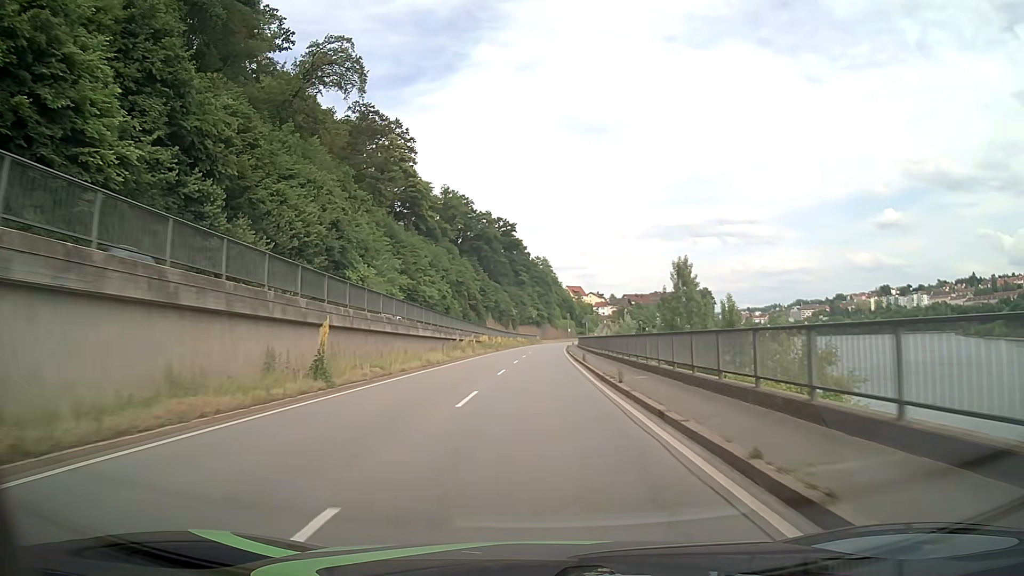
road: primary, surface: asphalt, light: Day
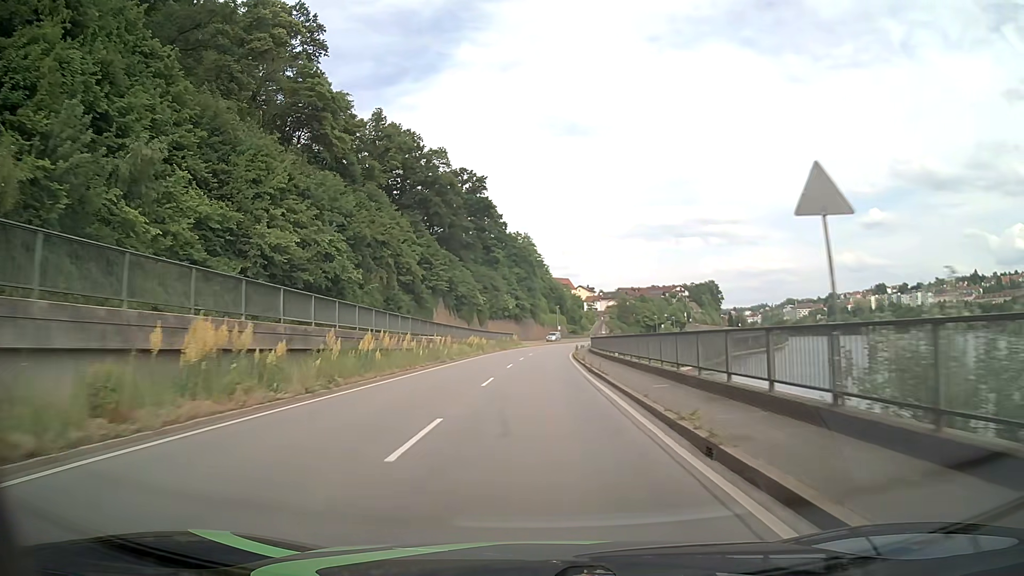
(+0.9, +54.0) m; +2°
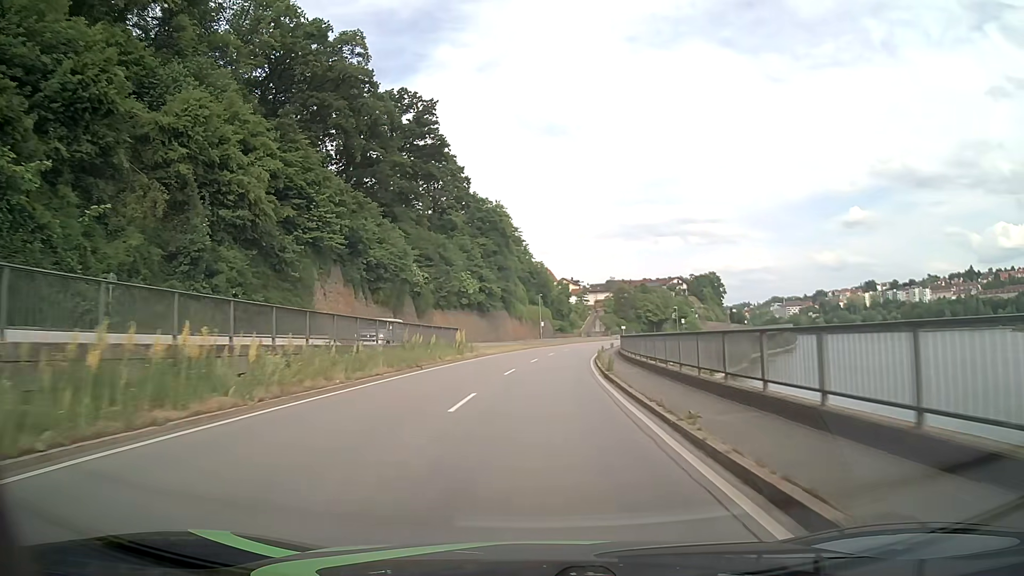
(+0.4, +43.2) m; +2°
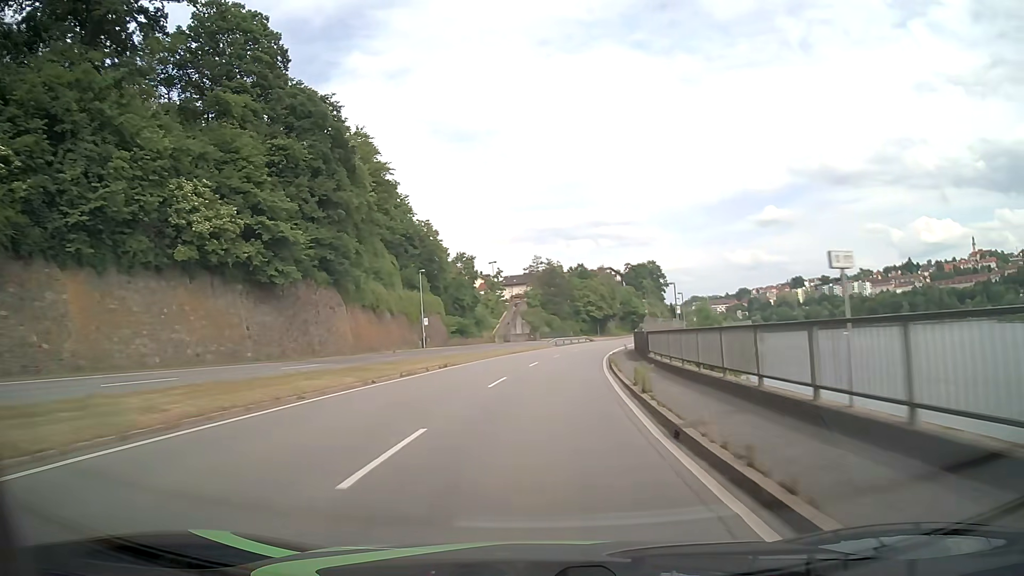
(+3.2, +53.9) m; +7°
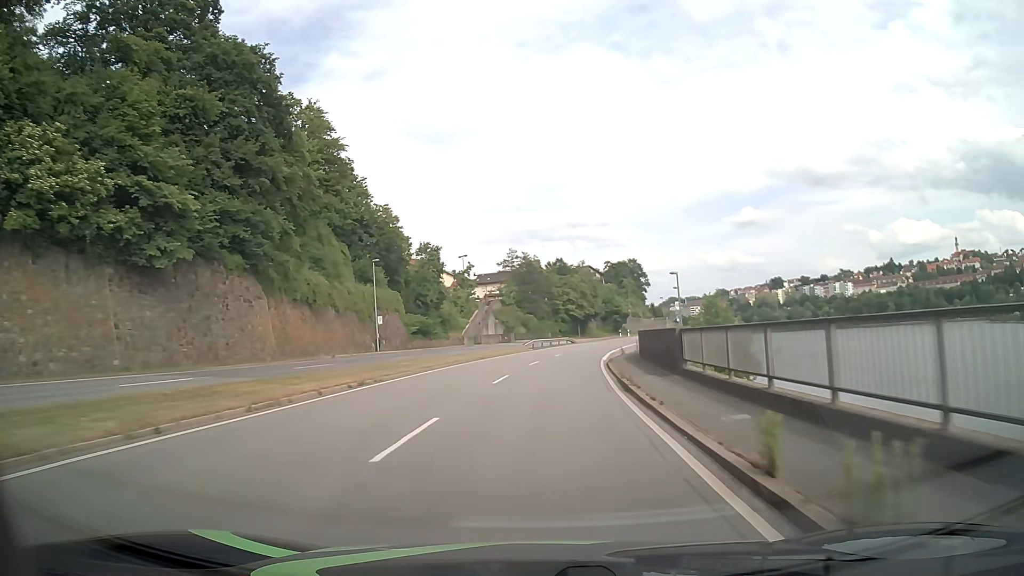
(+0.2, +10.8) m; +2°
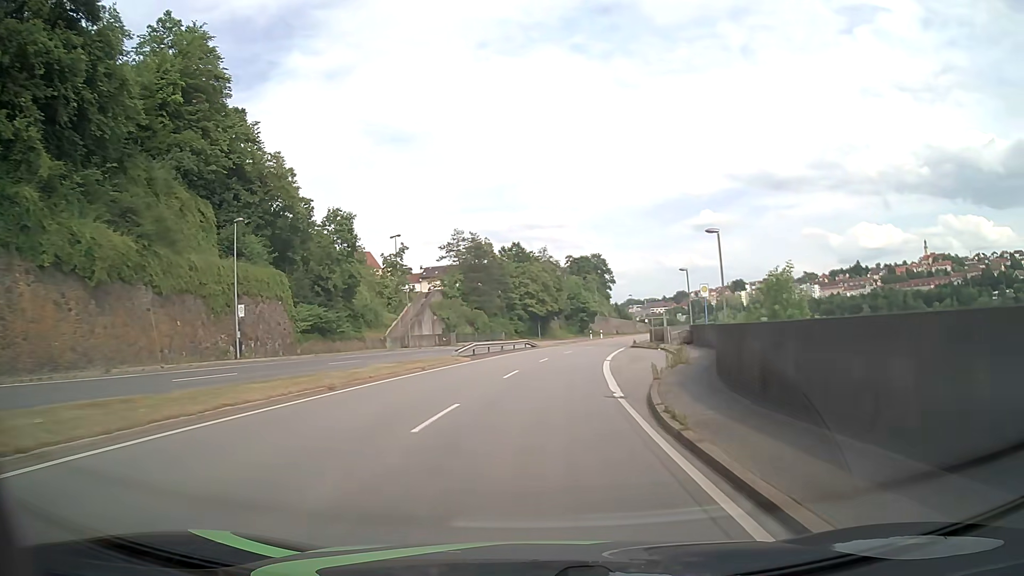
(+0.7, +21.6) m; +4°
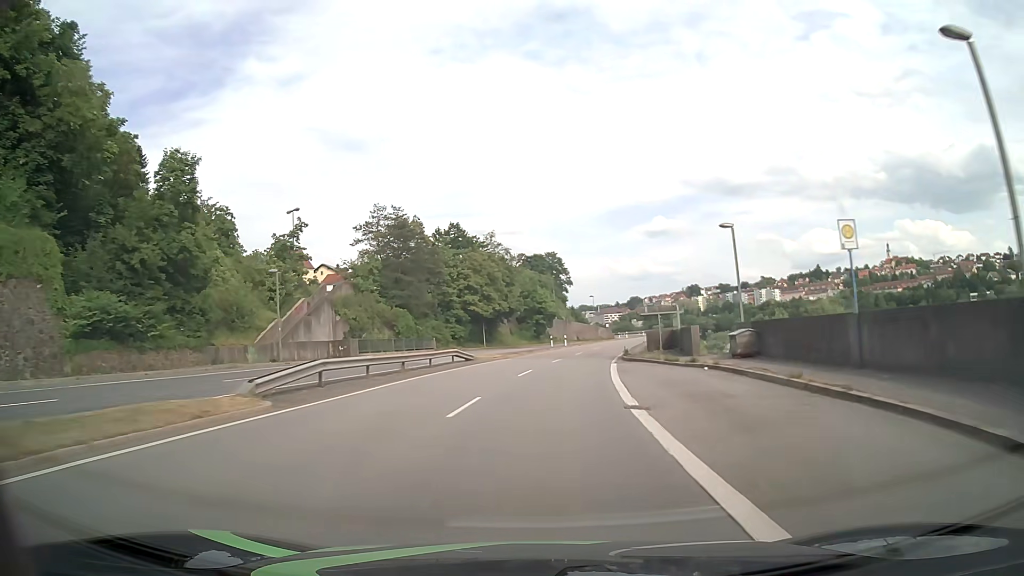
(+0.6, +21.6) m; +4°
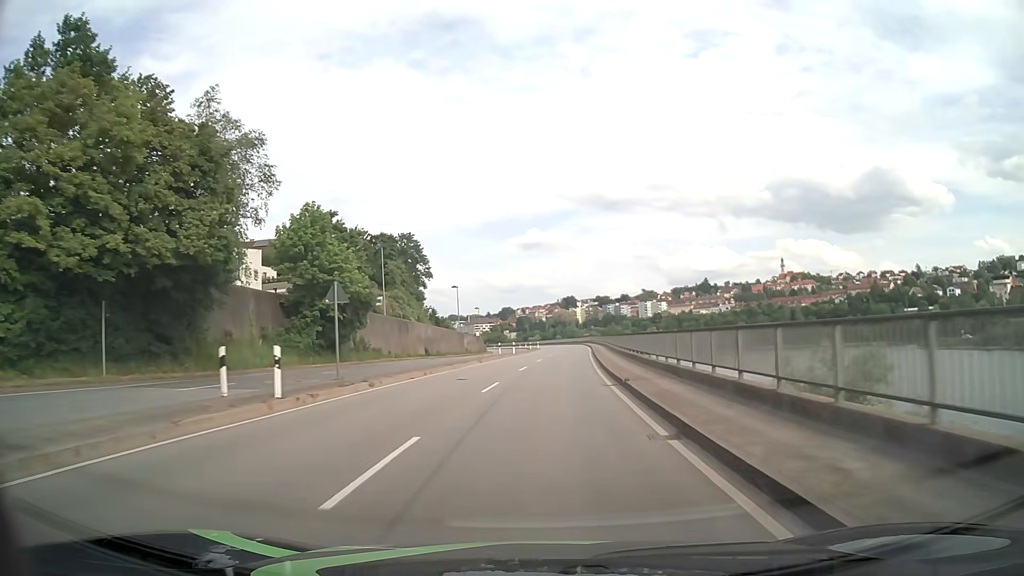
(+5.3, +53.5) m; +11°
(0, +10) (0, +20) (+1, +30) (+2, +40) (+2, +50) (+3, +60) (+4, +70) (+4, +80) (+5, +90) (+5, +100) m
